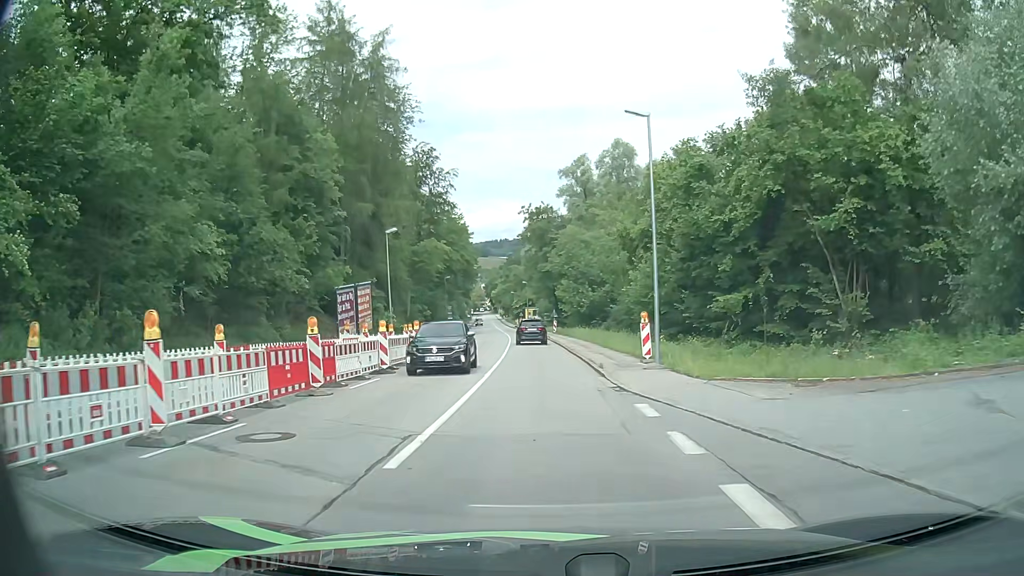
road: tertiary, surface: asphalt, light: Day
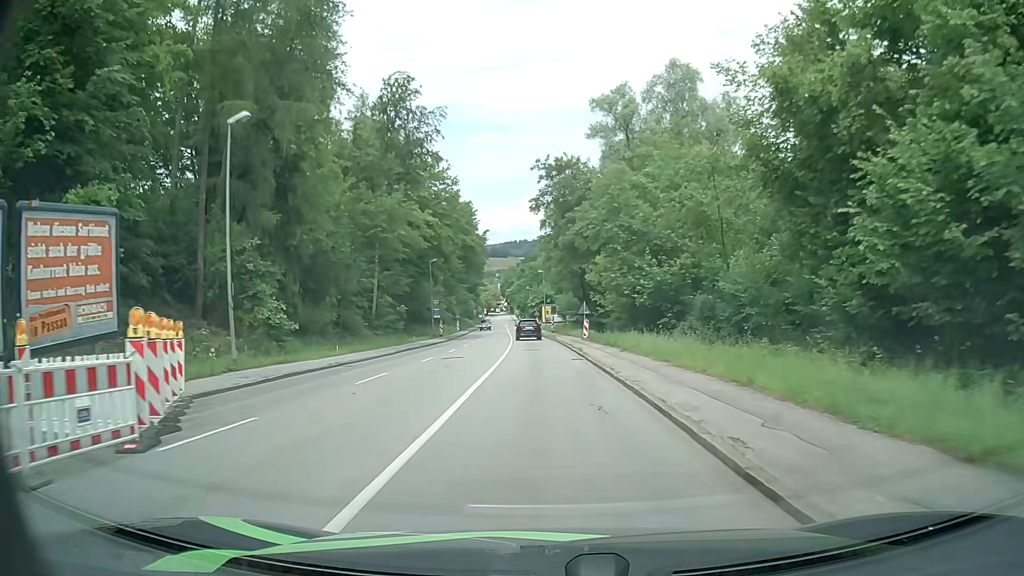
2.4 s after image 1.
(-0.4, +27.0) m; -2°
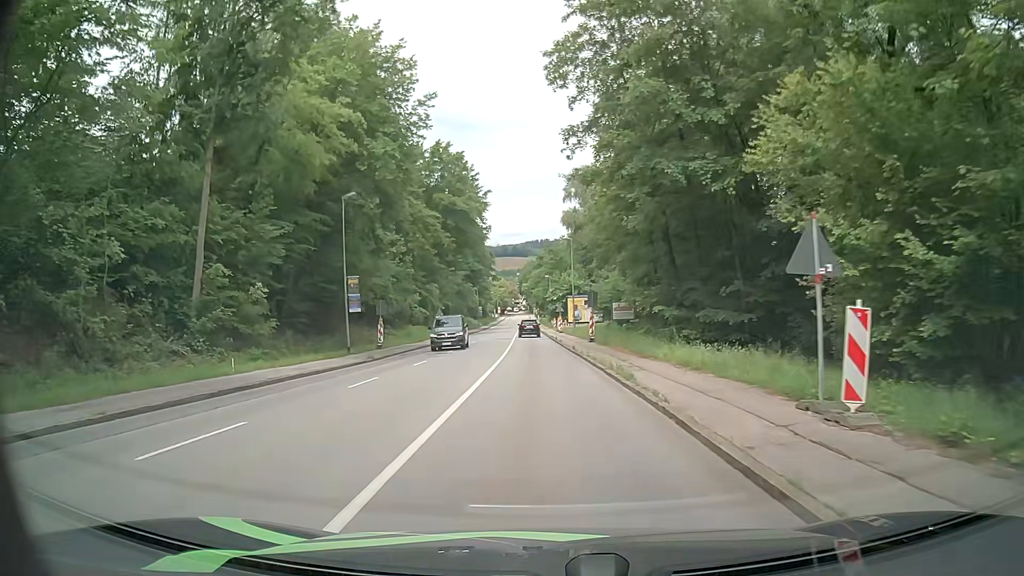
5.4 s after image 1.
(-0.7, +36.6) m; -1°
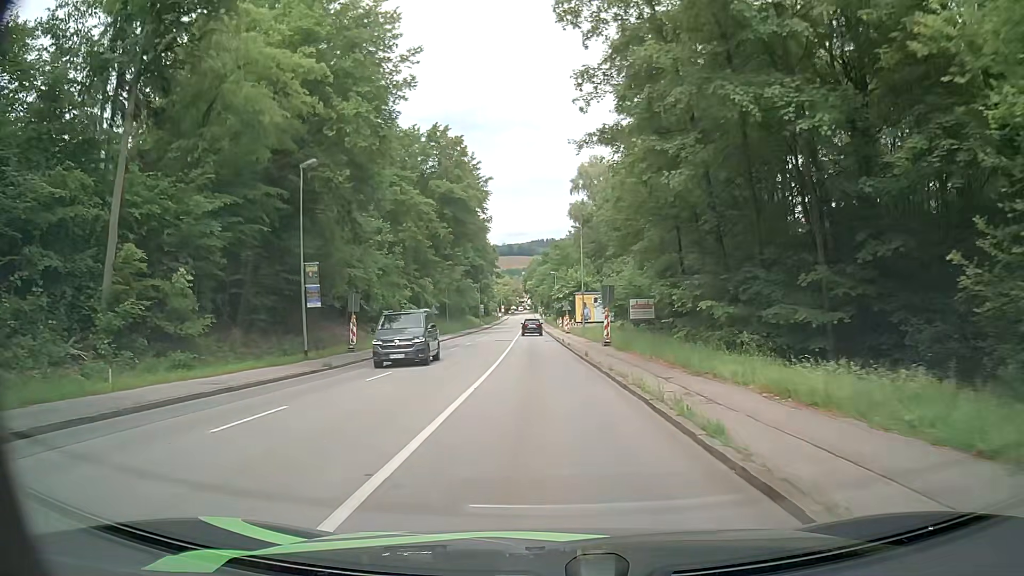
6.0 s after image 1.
(-0.2, +7.0) m; -2°
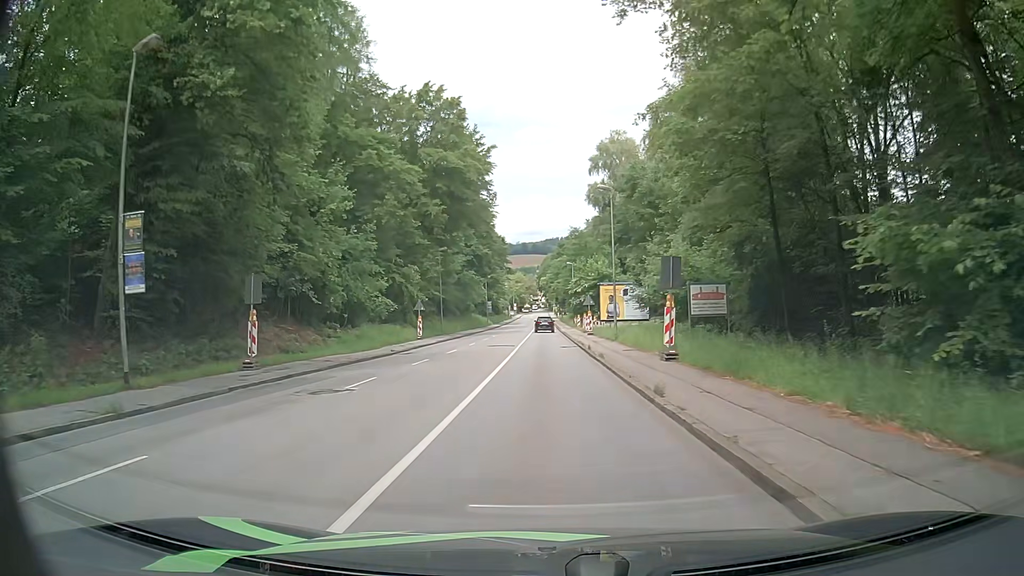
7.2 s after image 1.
(0.0, +13.8) m; -2°
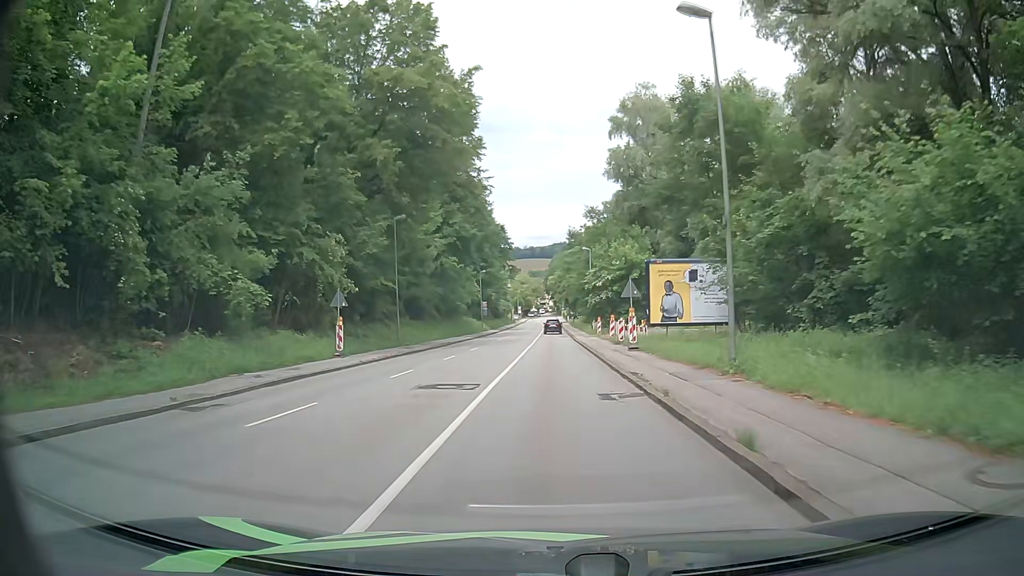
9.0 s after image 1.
(+0.2, +21.5) m; 0°
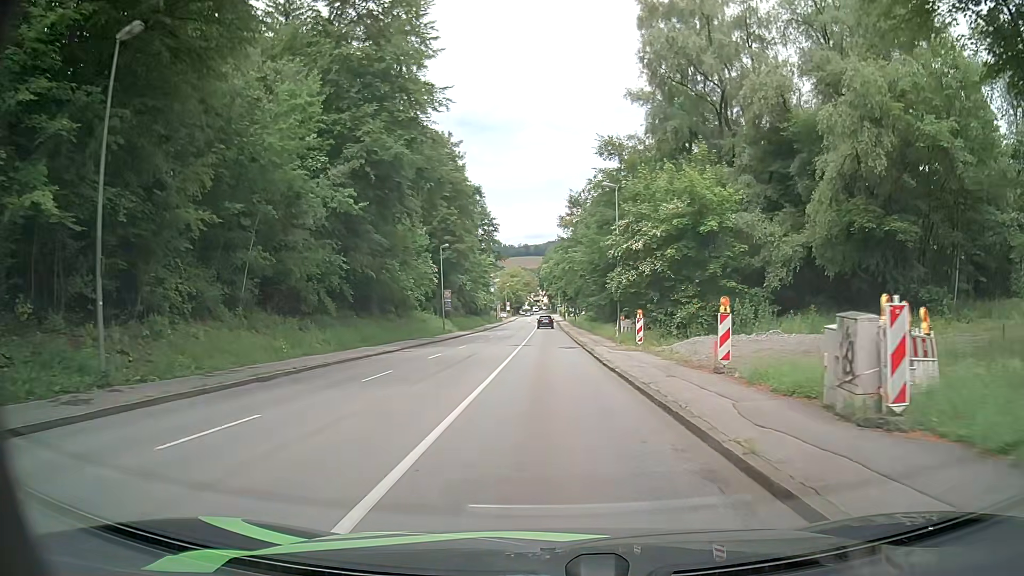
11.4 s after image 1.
(+0.1, +29.3) m; +1°
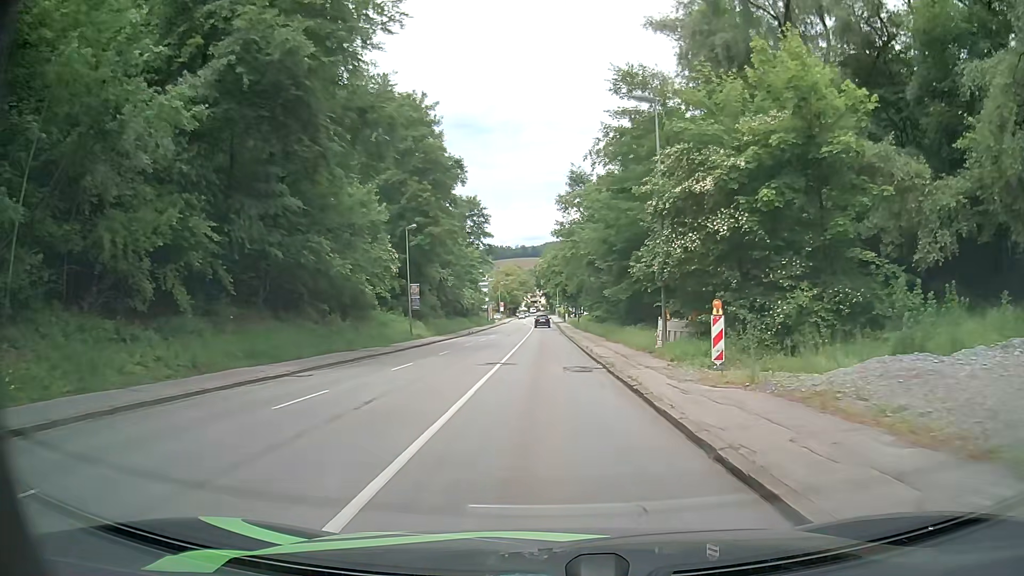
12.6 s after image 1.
(-0.2, +14.2) m; 0°
(0, +10) (0, +20) (0, +30) (0, +40) (0, +50) (0, +60) (-1, +70) (-1, +80) (-1, +90) (-1, +100) m
